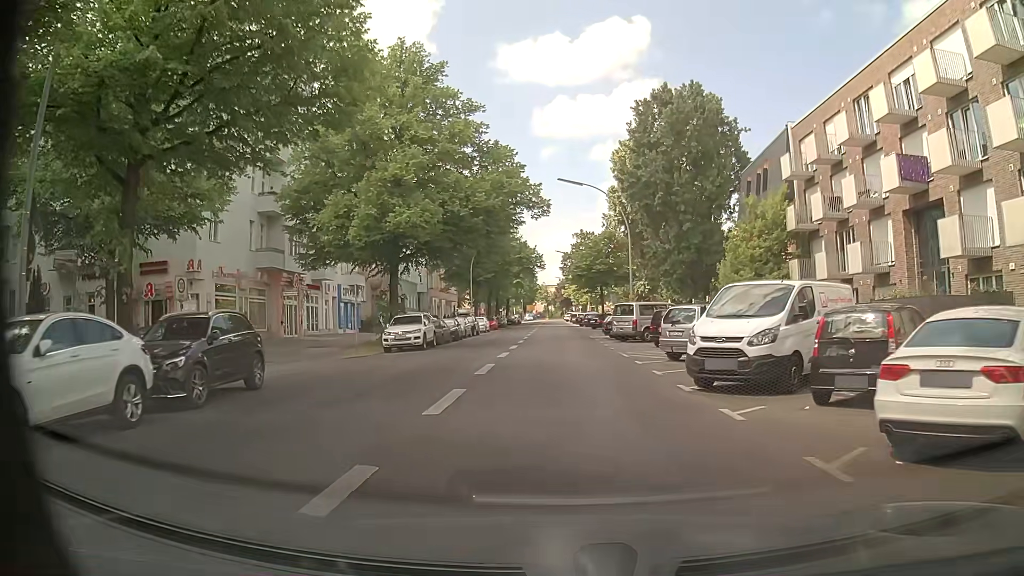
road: secondary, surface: asphalt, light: Day
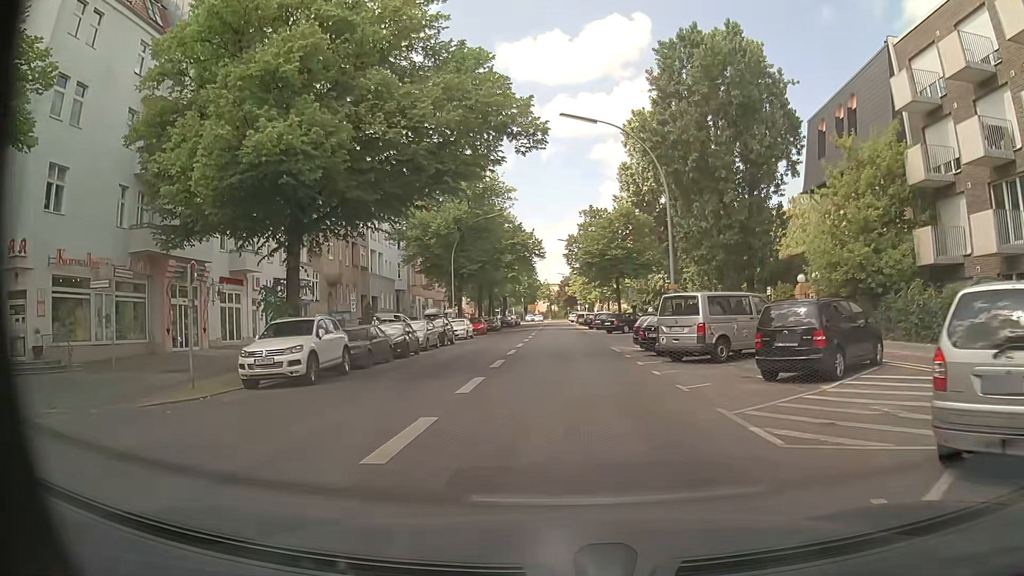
(-0.1, +14.9) m; -1°
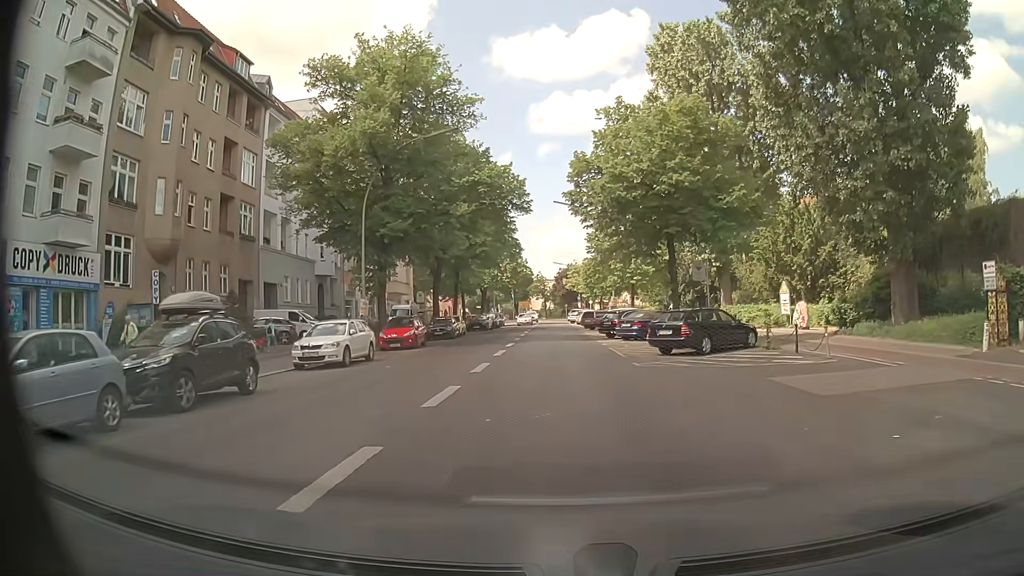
(+0.1, +26.3) m; 0°
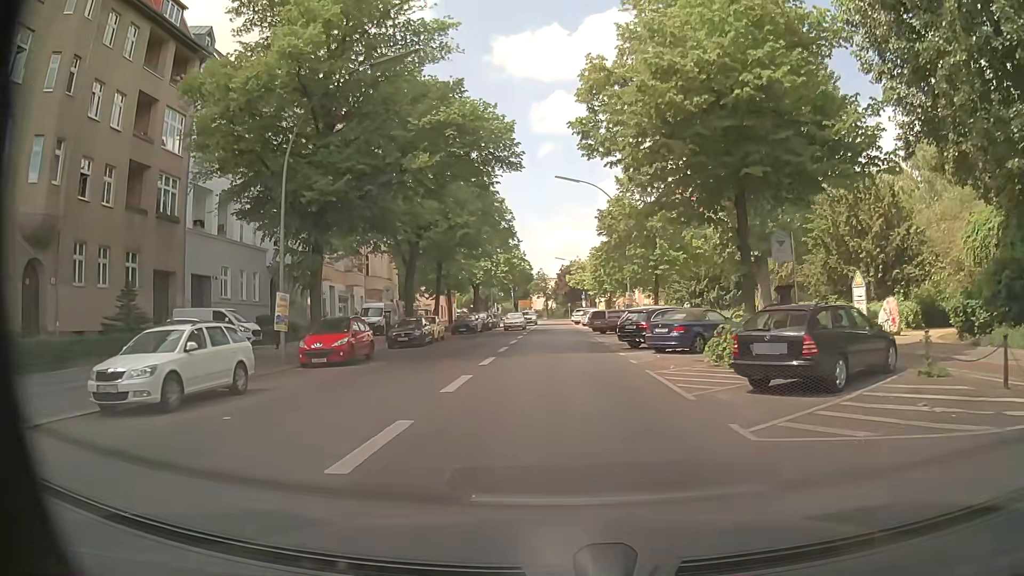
(+0.1, +10.1) m; 0°
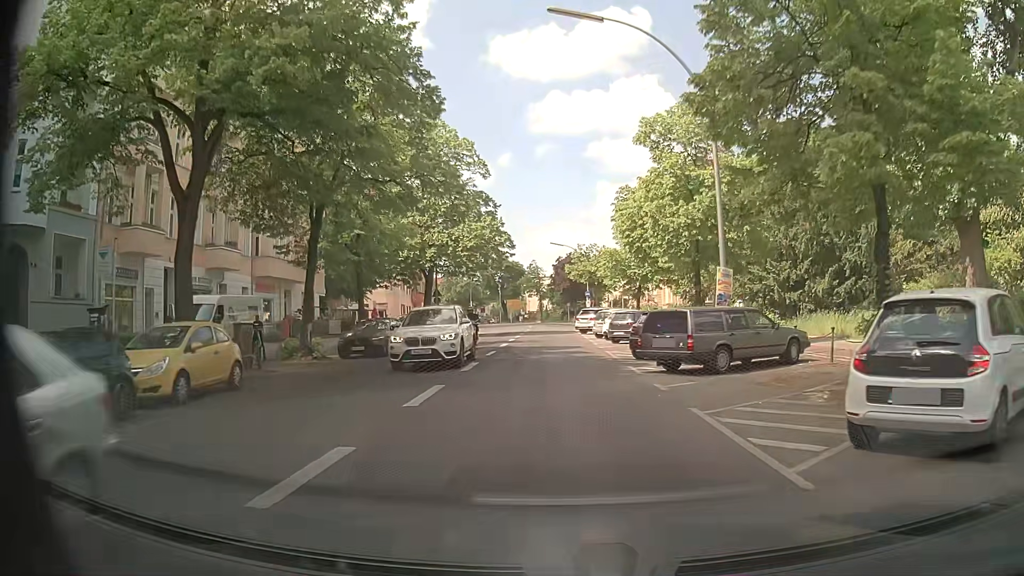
(+0.3, +26.0) m; +1°
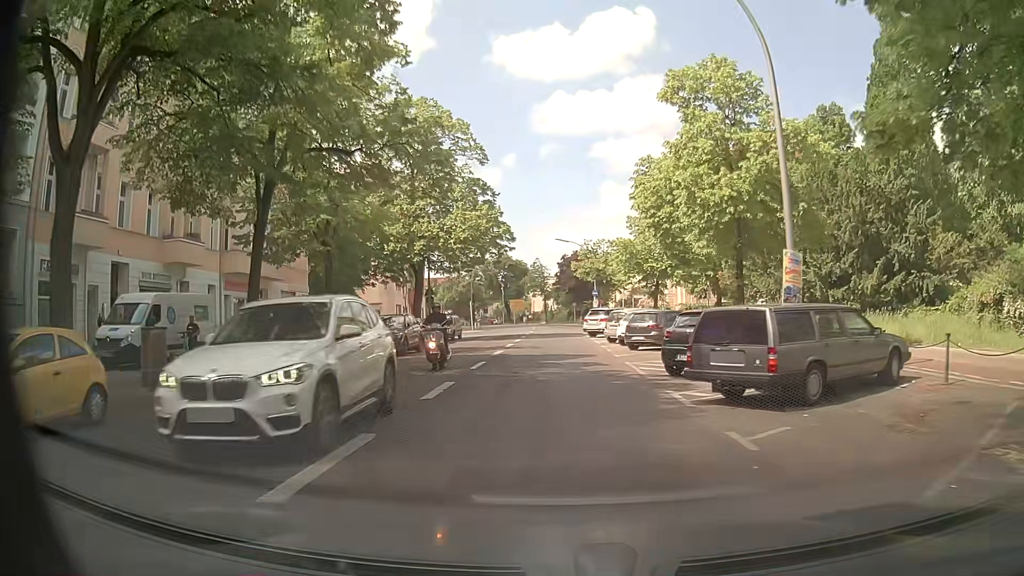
(0.0, +5.2) m; 0°
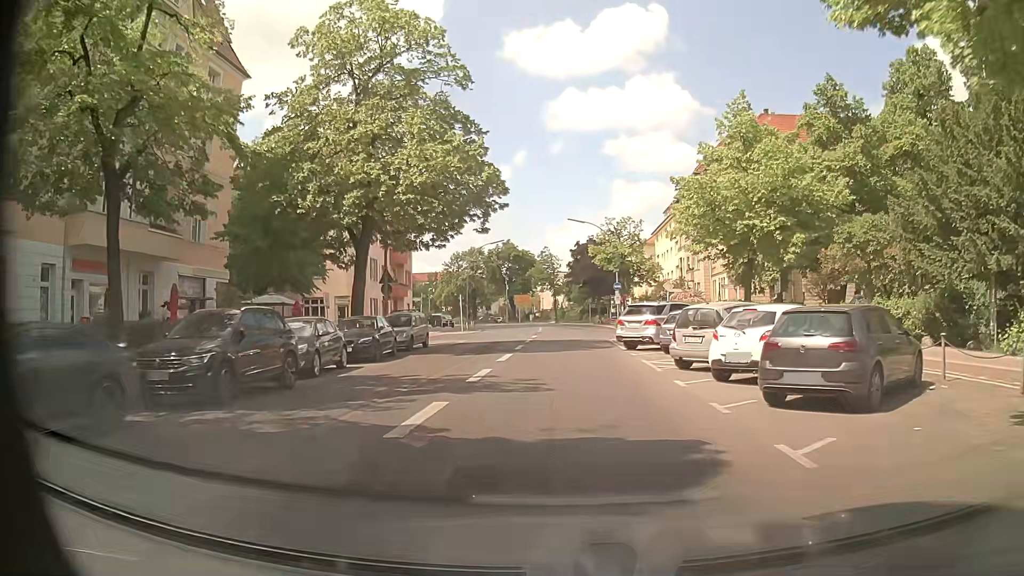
(-0.3, +15.5) m; 0°
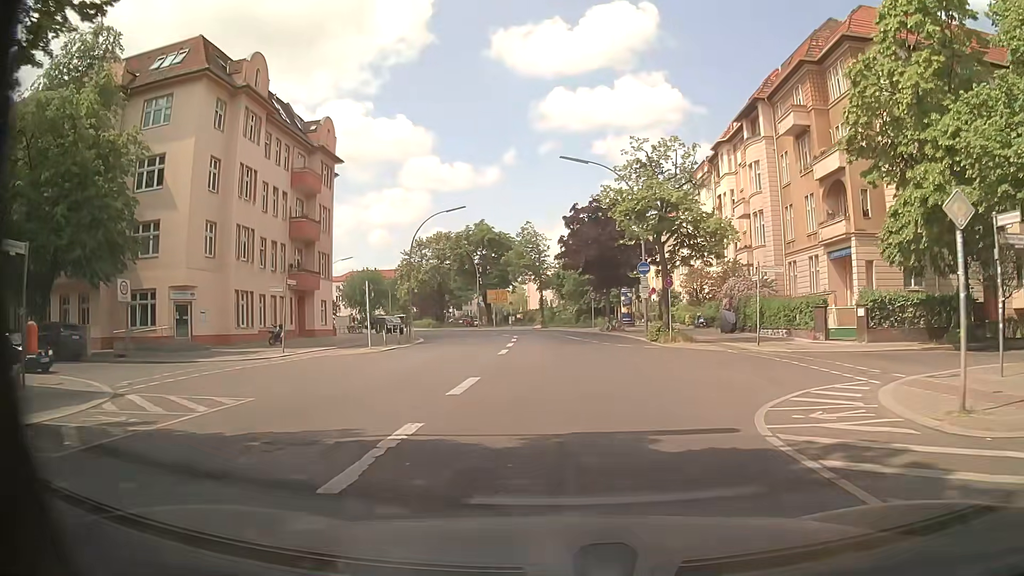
(-0.3, +26.5) m; 0°
(0, +10) (0, +20) (0, +30) (-1, +40) (-2, +50) (-4, +60) (-8, +69) (-13, +78) (-18, +86) (-23, +95) m
